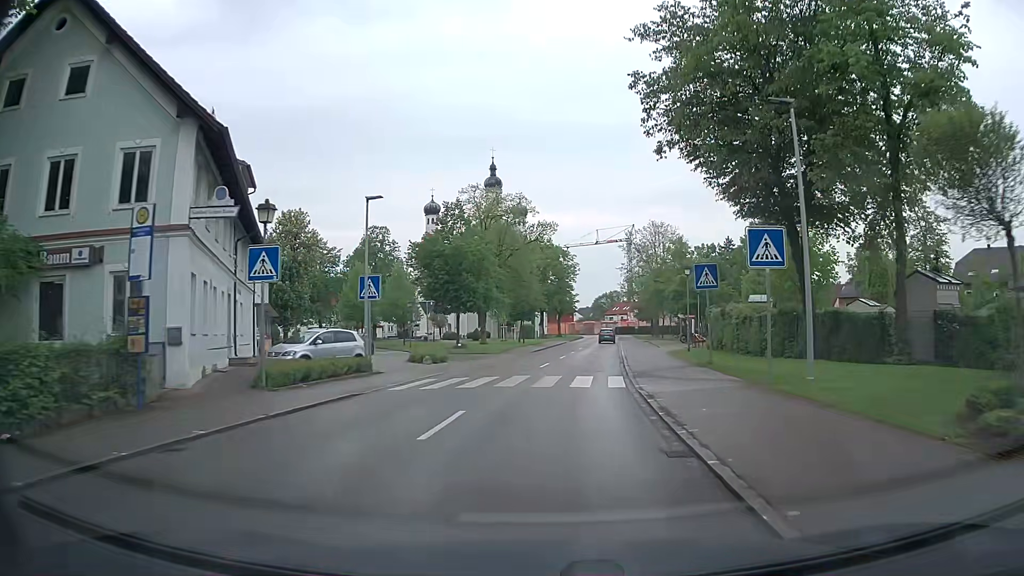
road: tertiary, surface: asphalt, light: Day
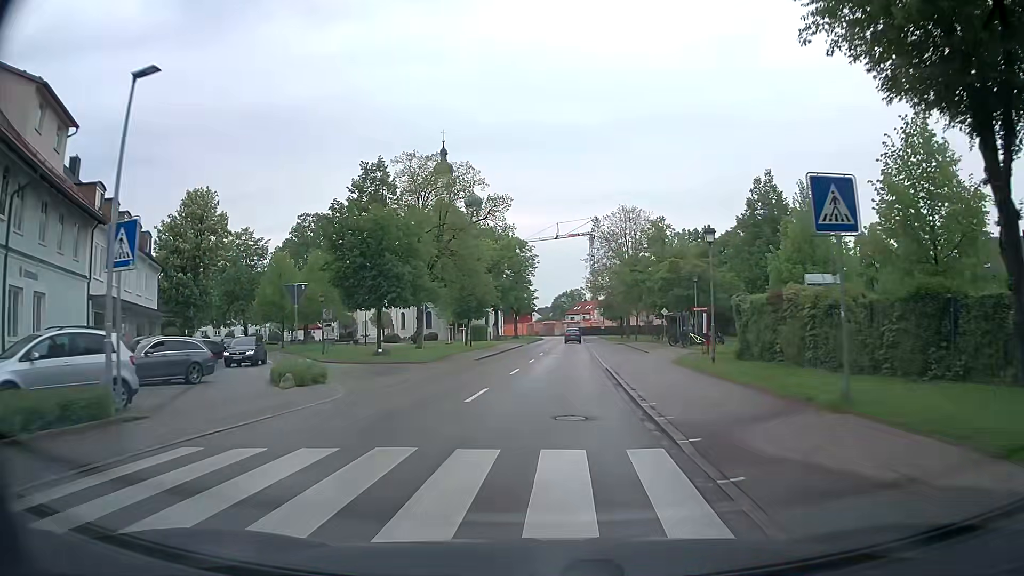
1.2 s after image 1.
(+0.4, +13.1) m; +3°
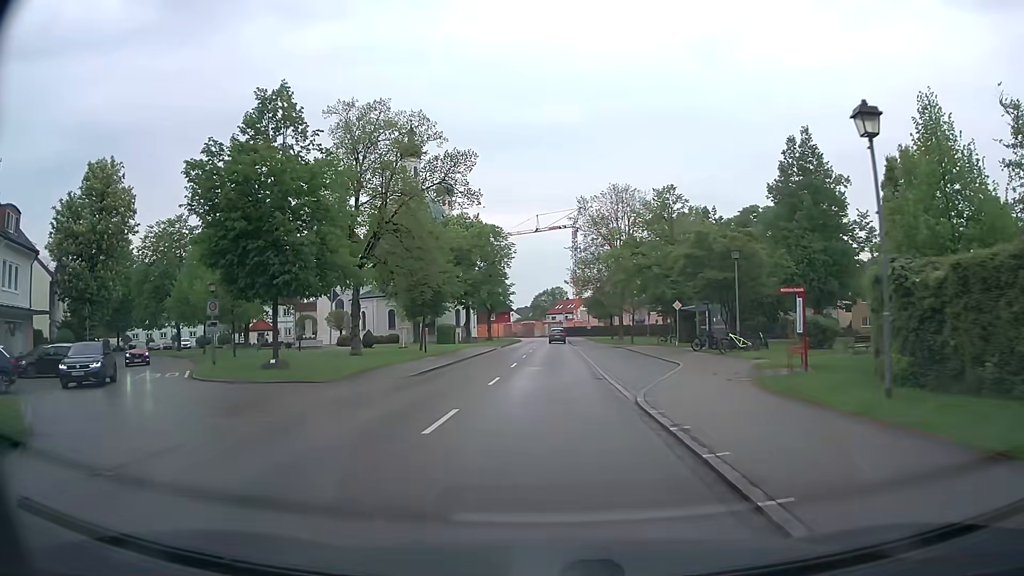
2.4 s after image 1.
(+0.2, +13.2) m; +1°
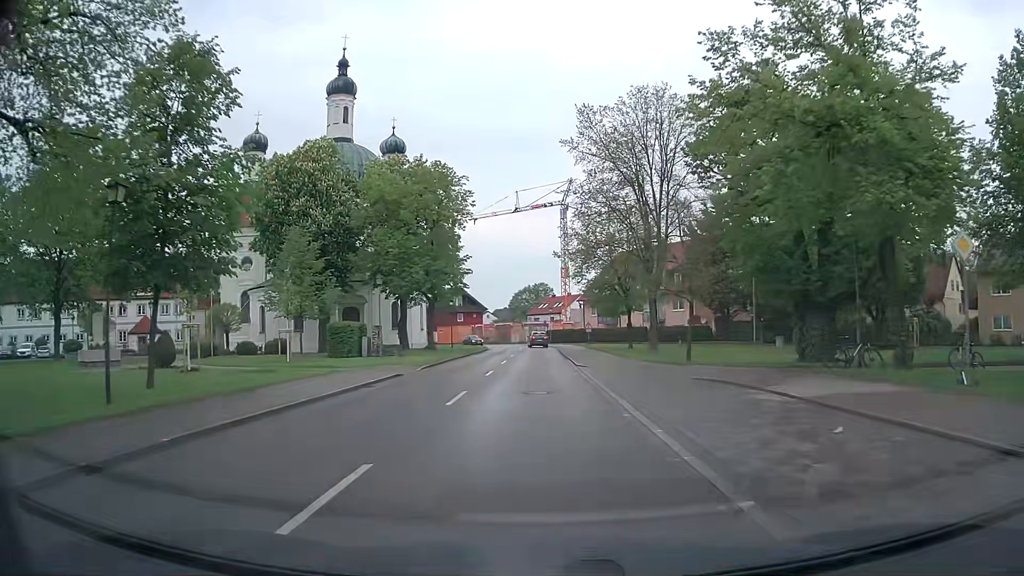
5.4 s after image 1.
(+0.9, +32.2) m; +2°
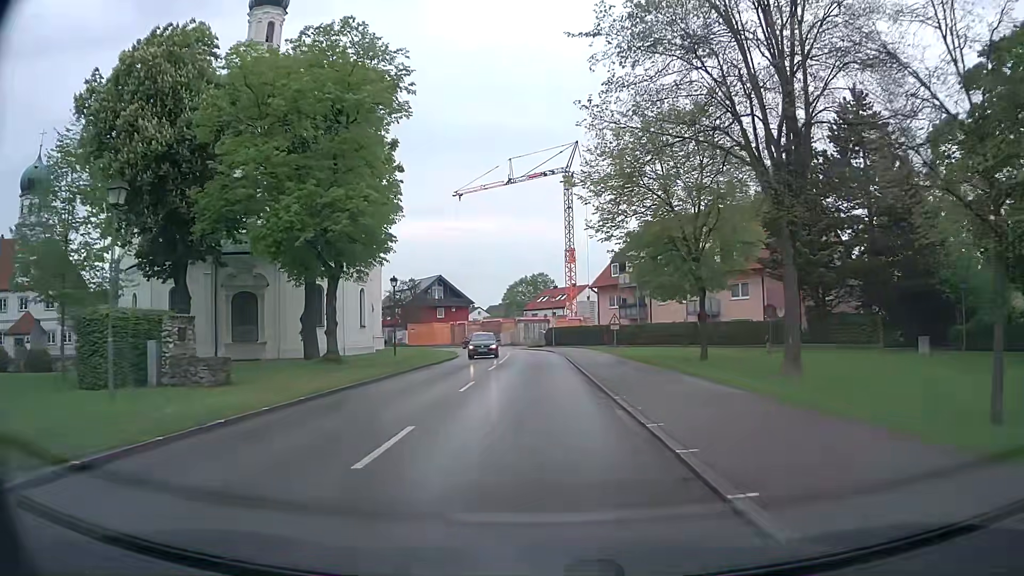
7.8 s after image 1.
(0.0, +24.1) m; +1°
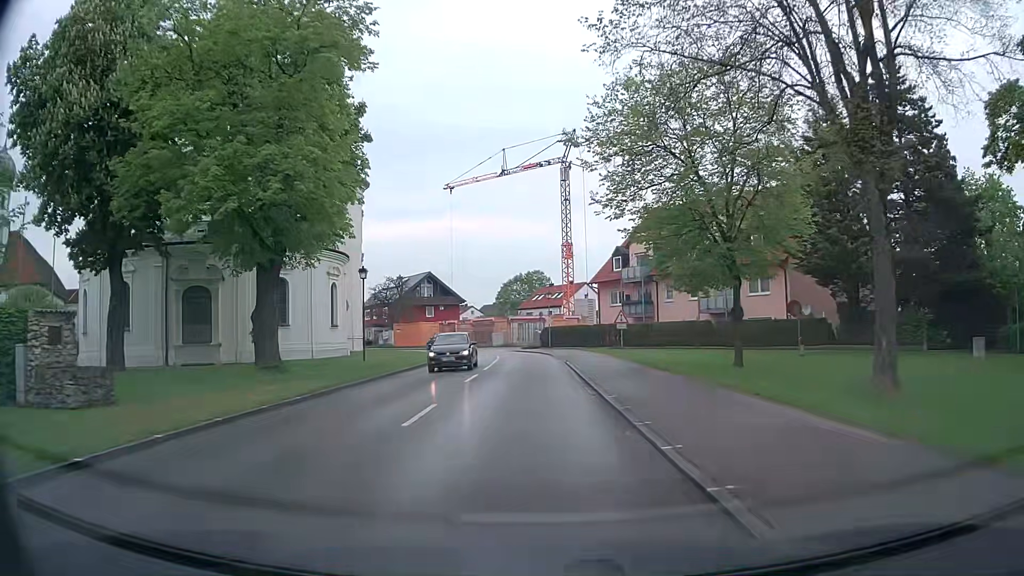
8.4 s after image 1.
(0.0, +5.8) m; +1°
(0, +10) (0, +20) (-1, +30) (-1, +40) (-3, +50) (-7, +59) (-12, +67) (-19, +75) (-25, +82) (-32, +90) m
